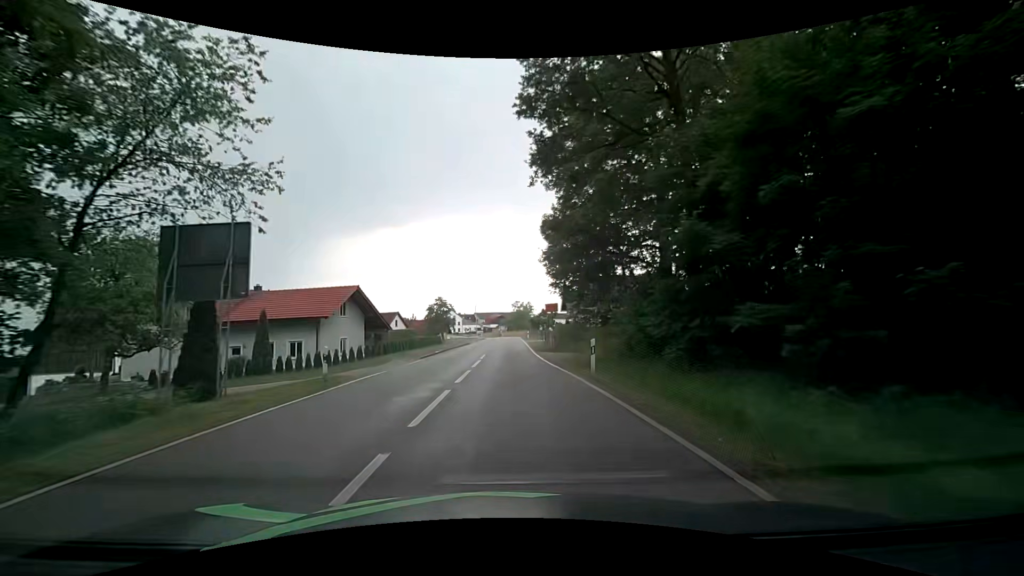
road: secondary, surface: asphalt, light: Day
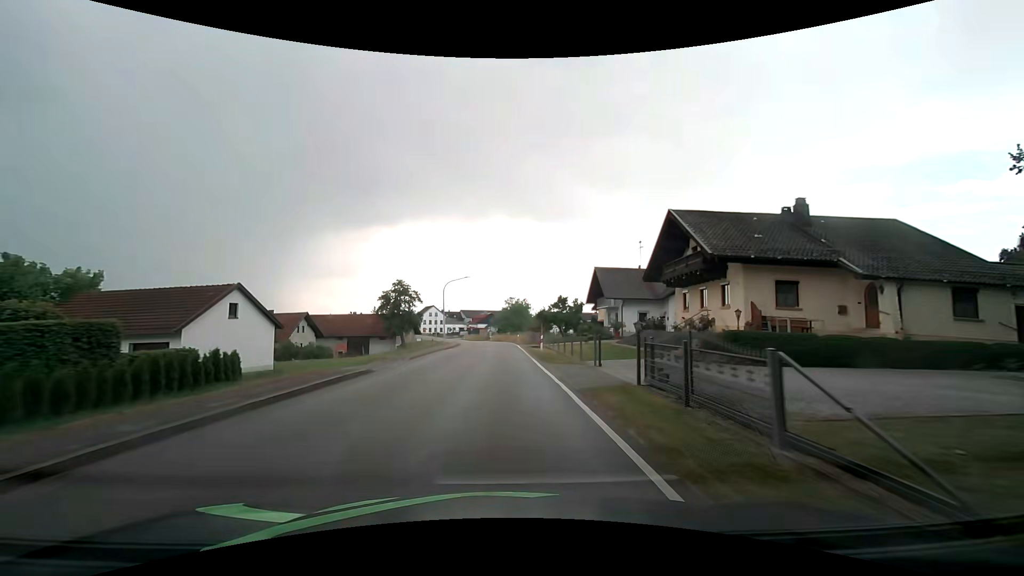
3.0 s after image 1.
(+0.3, +39.2) m; 0°
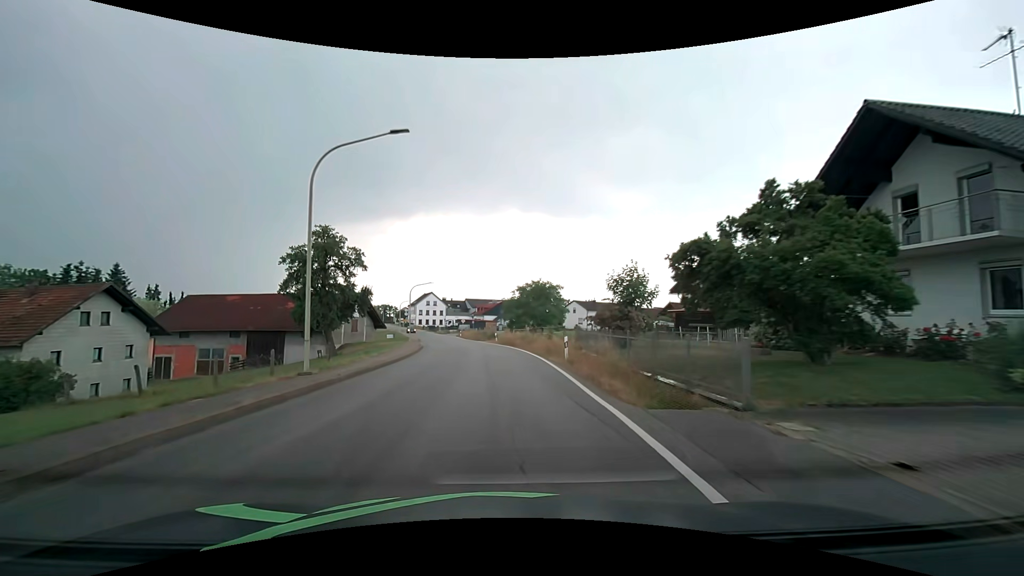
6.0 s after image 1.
(0.0, +40.0) m; -1°
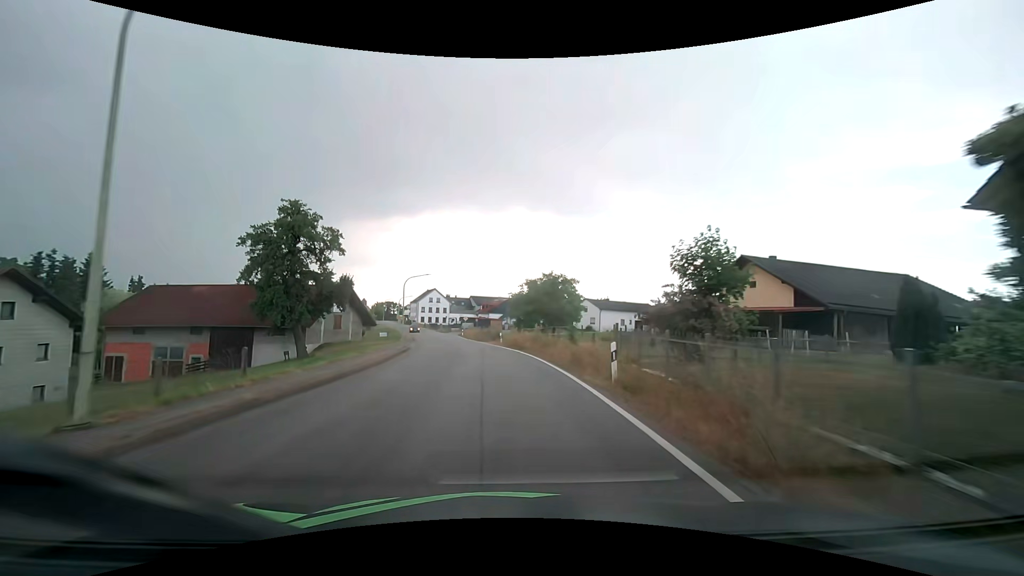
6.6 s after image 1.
(-0.1, +8.0) m; 0°
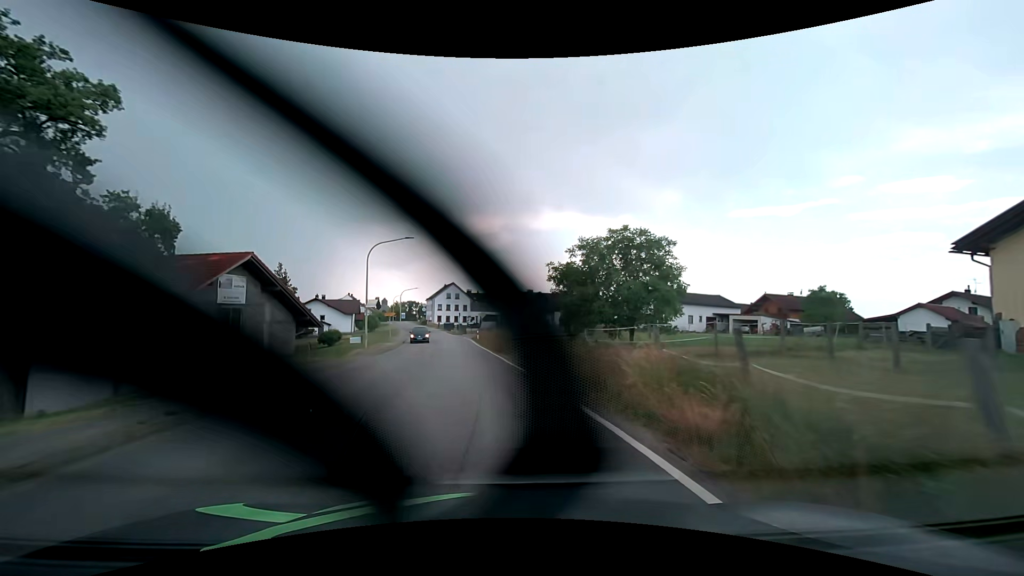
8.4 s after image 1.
(-0.7, +24.1) m; -4°
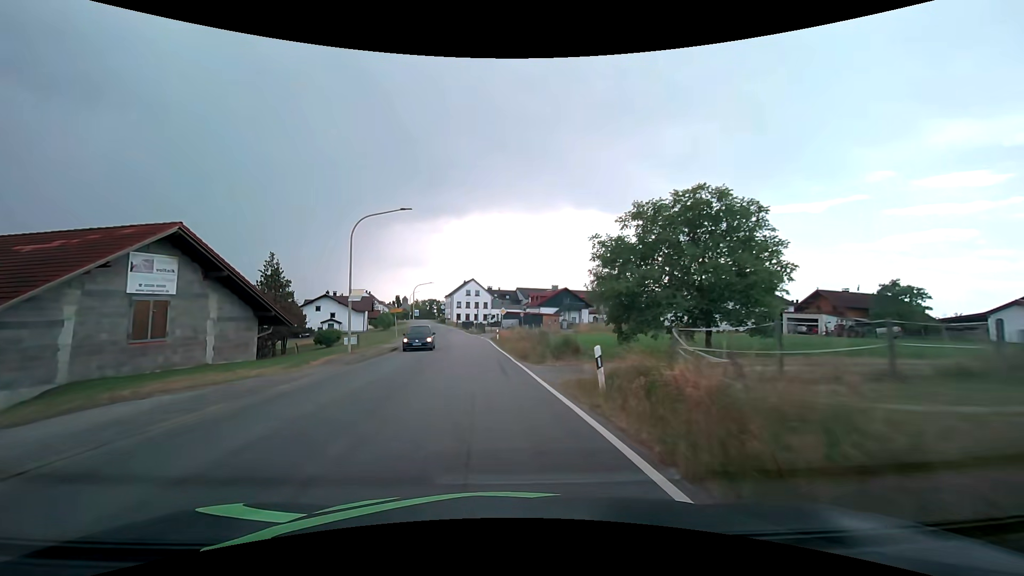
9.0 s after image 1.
(-0.2, +8.1) m; -2°
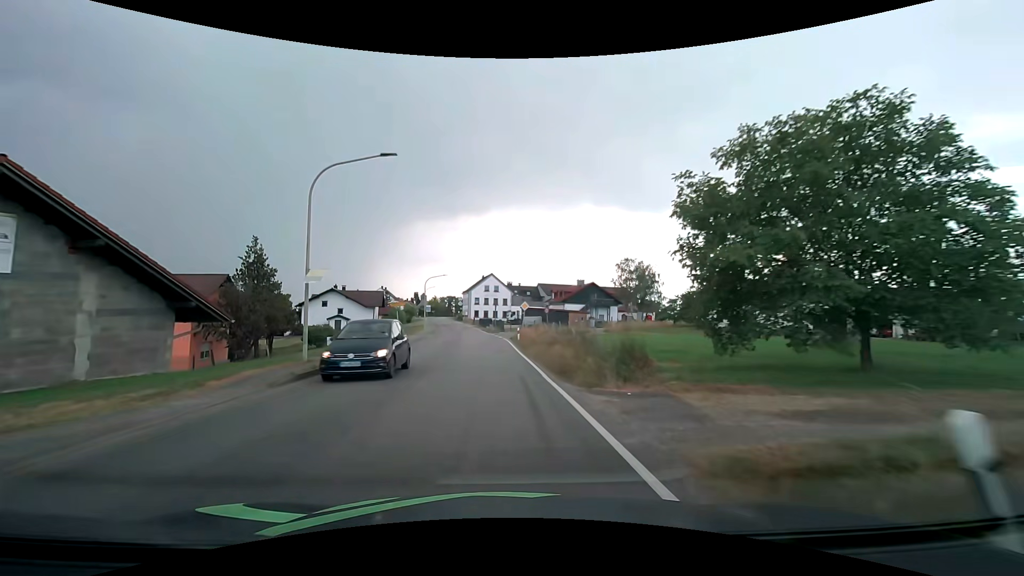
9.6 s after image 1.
(-0.2, +8.0) m; -3°
